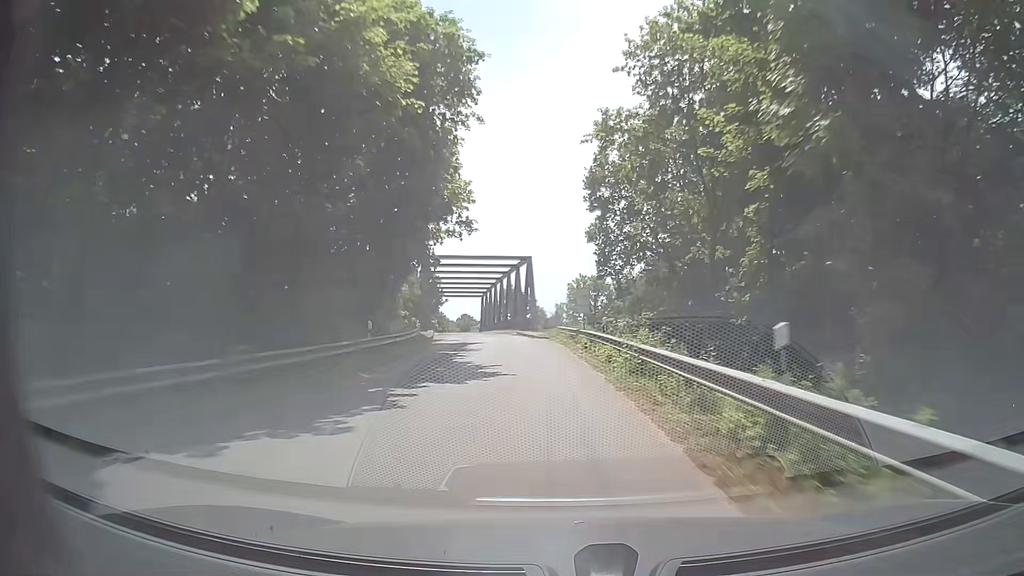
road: unclassified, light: Day
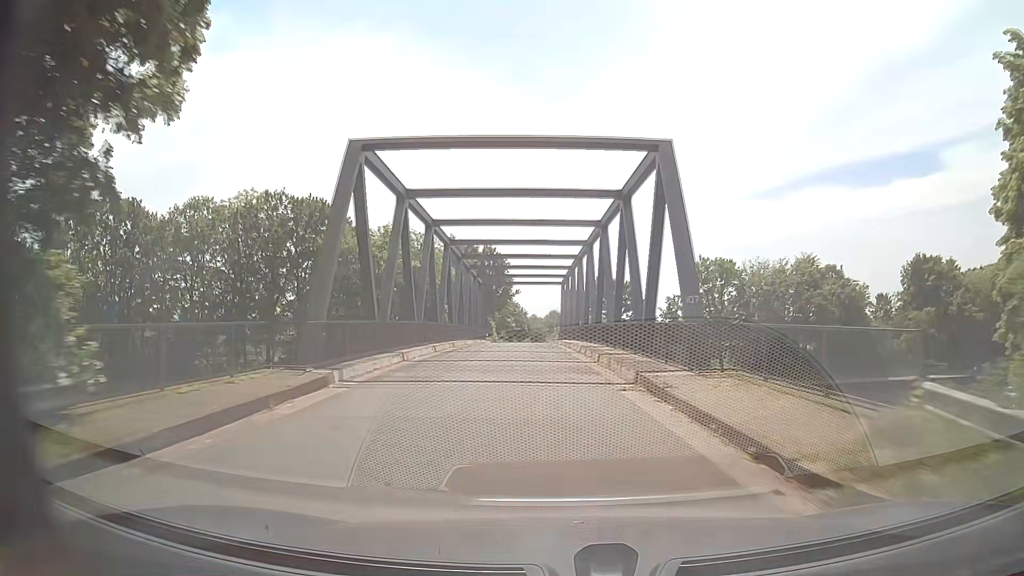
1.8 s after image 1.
(-2.1, +35.8) m; -8°
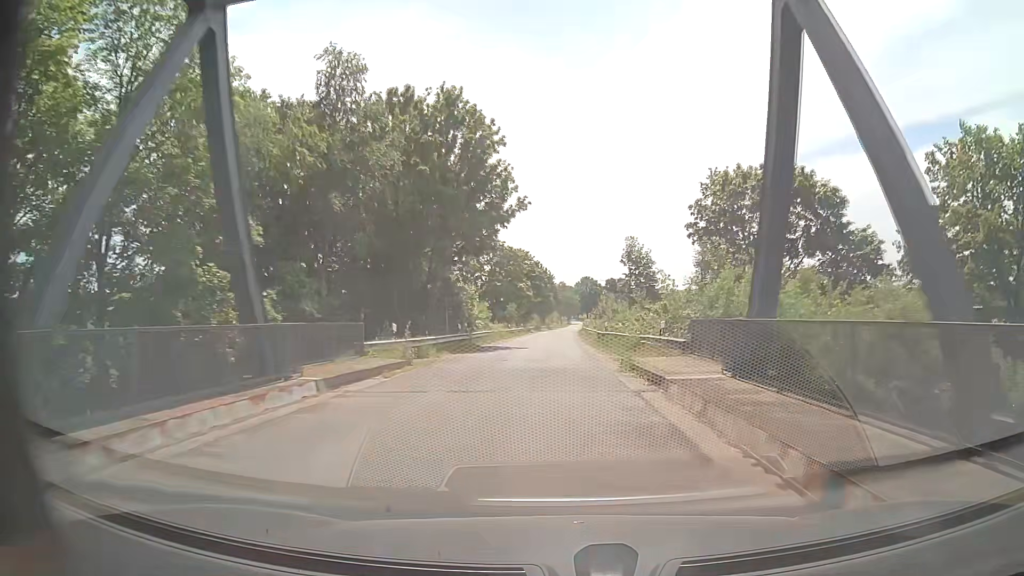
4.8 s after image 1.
(-1.9, +60.3) m; -2°
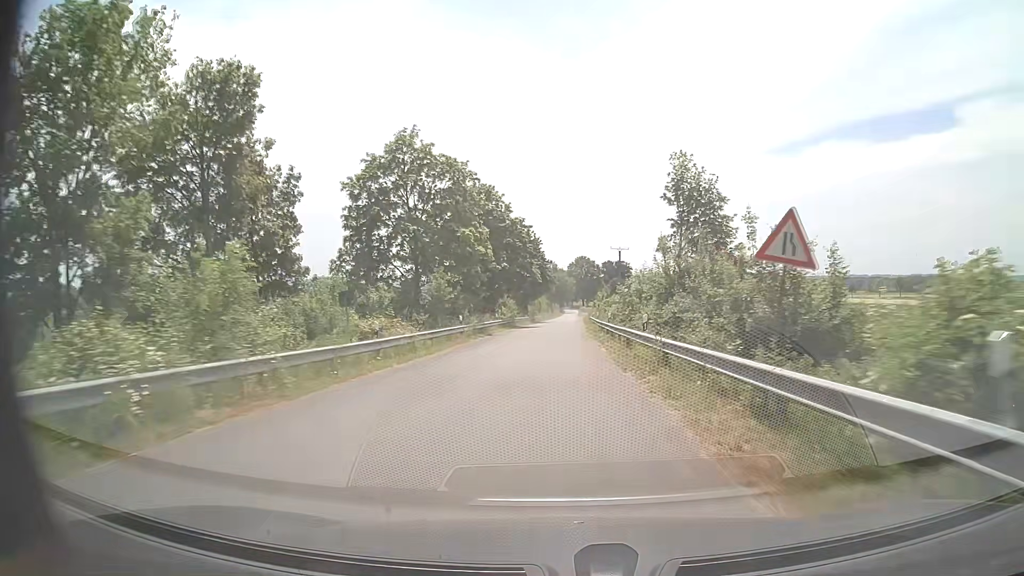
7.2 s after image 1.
(+0.2, +48.0) m; 0°
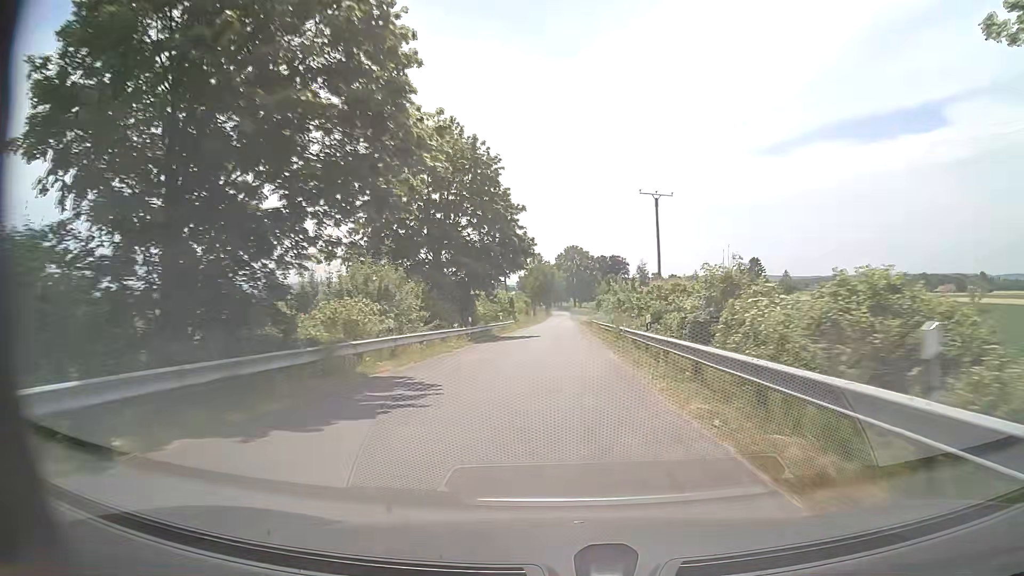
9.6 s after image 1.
(+0.7, +47.4) m; +2°
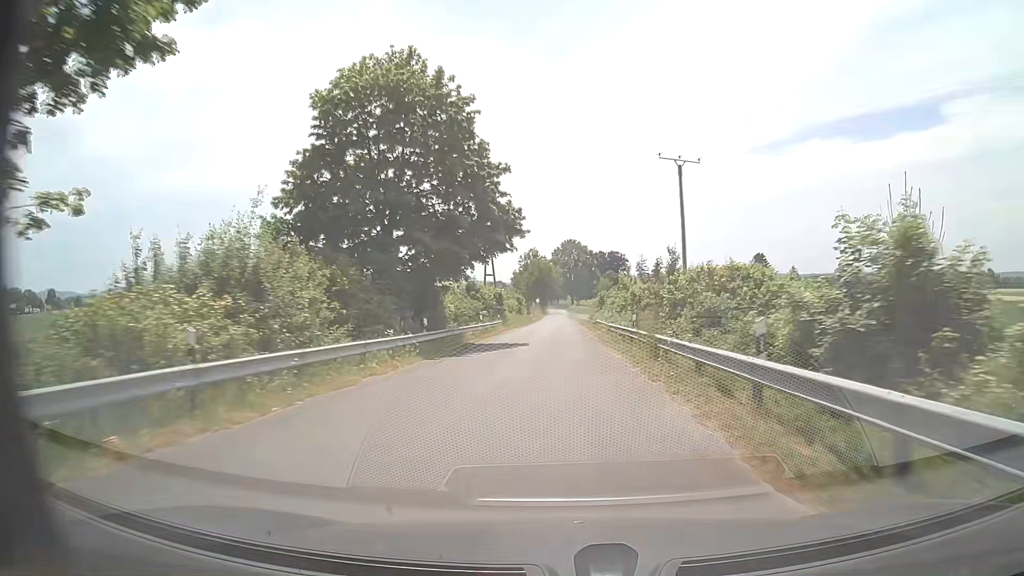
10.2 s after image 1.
(0.0, +11.6) m; 0°
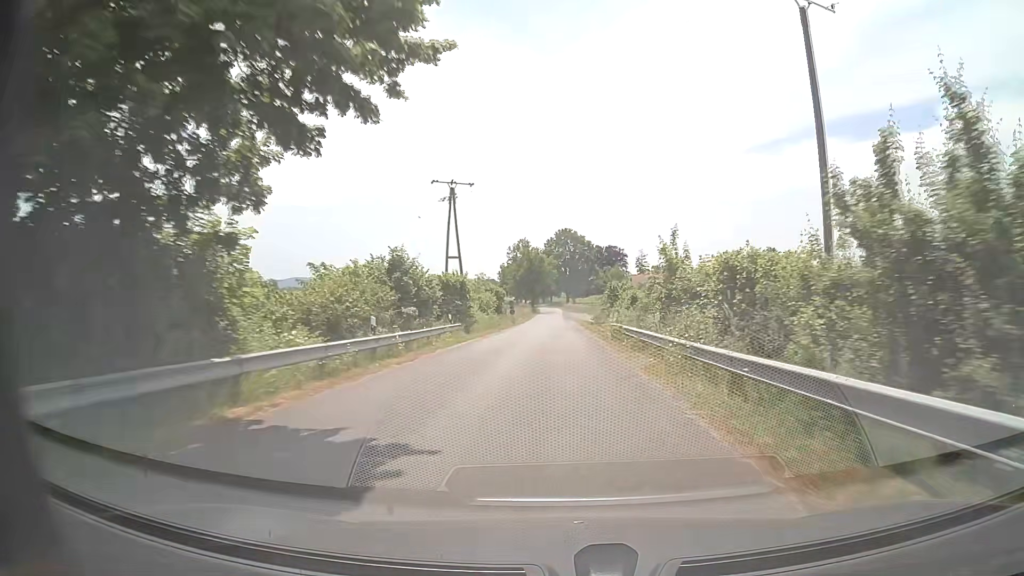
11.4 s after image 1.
(0.0, +22.9) m; 0°
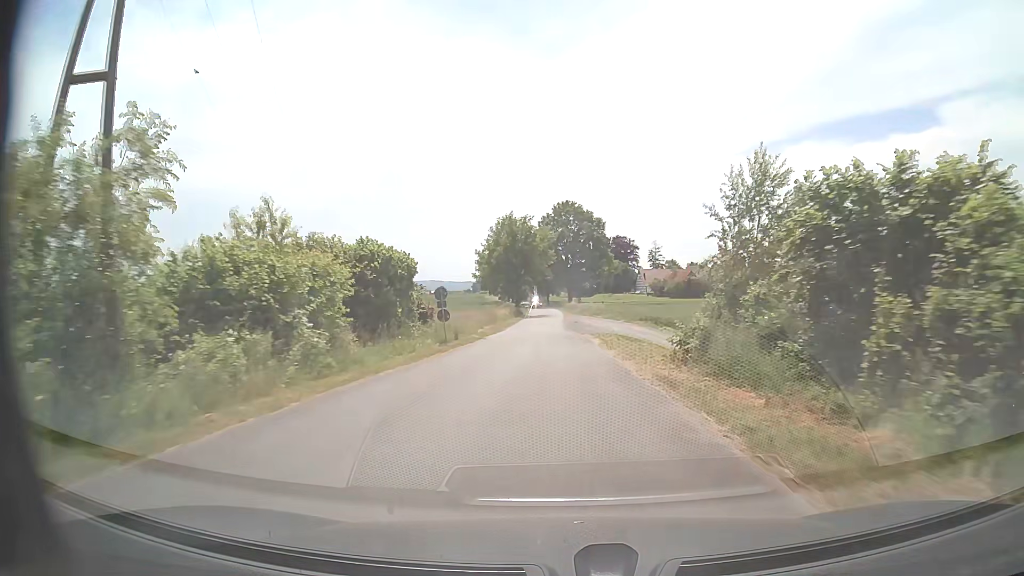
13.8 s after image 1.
(+0.1, +44.8) m; 0°
(0, +10) (0, +20) (0, +30) (0, +40) (0, +50) (0, +60) (+1, +70) (+1, +80) (0, +90) (-1, +100) m
